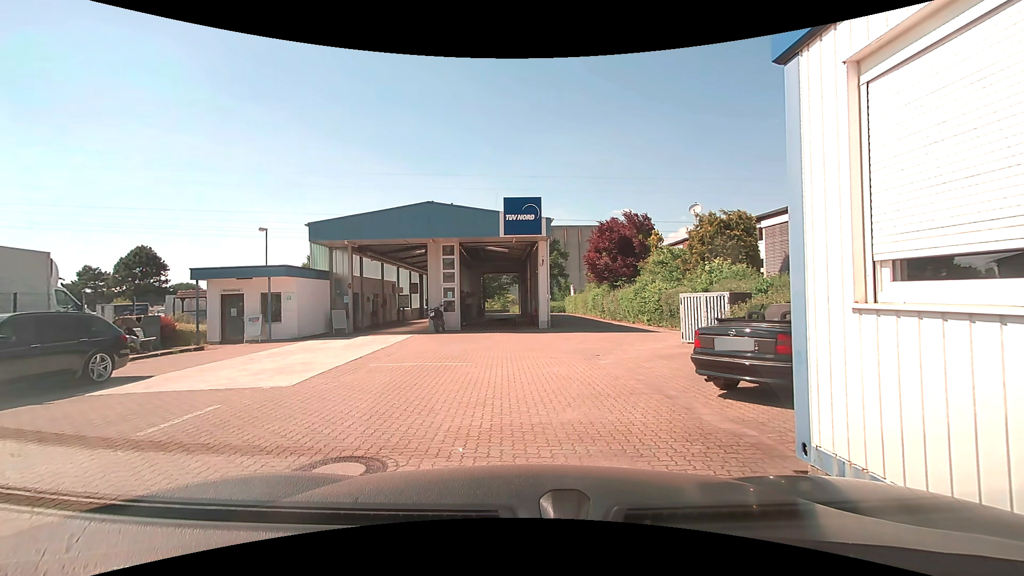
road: service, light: Day
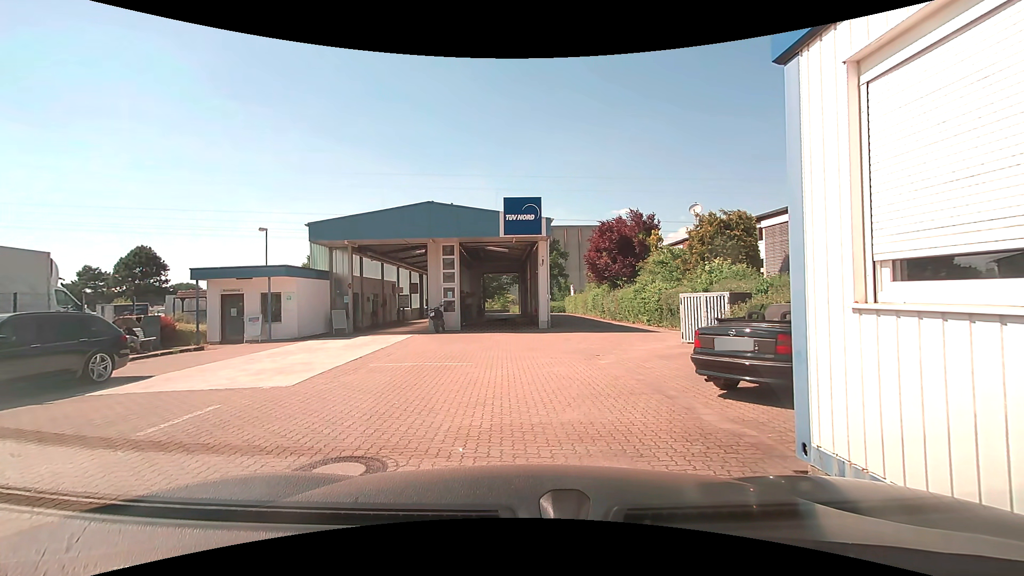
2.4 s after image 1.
(0.0, 0.0) m; 0°
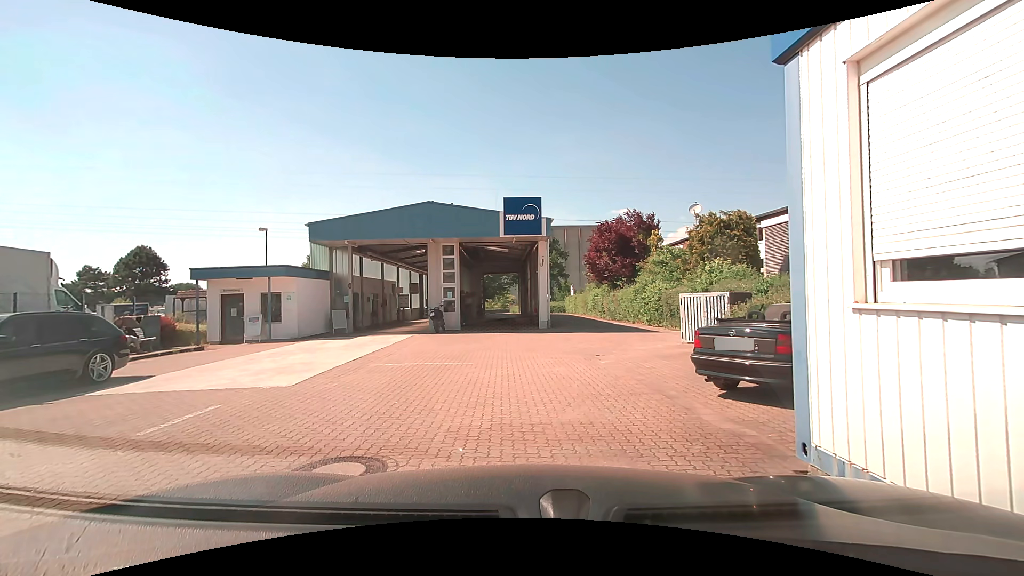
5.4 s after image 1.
(0.0, 0.0) m; 0°
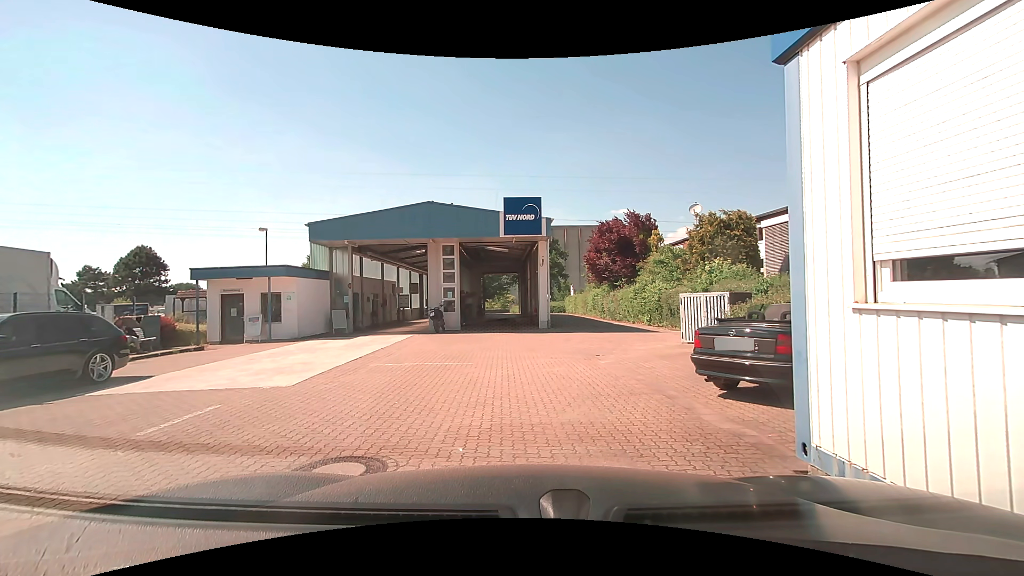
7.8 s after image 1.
(0.0, 0.0) m; 0°
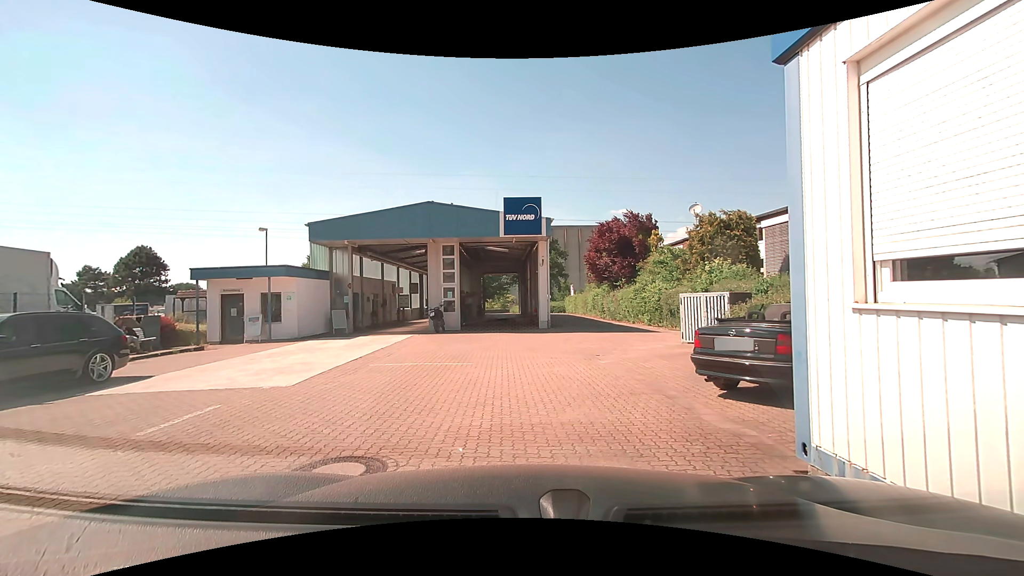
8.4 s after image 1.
(0.0, 0.0) m; 0°
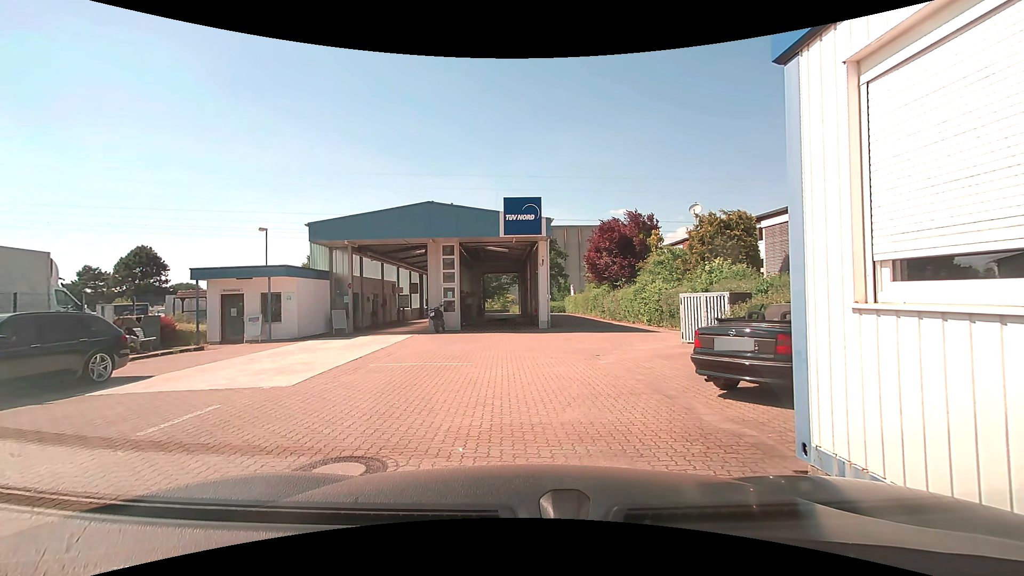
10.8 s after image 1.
(0.0, 0.0) m; 0°
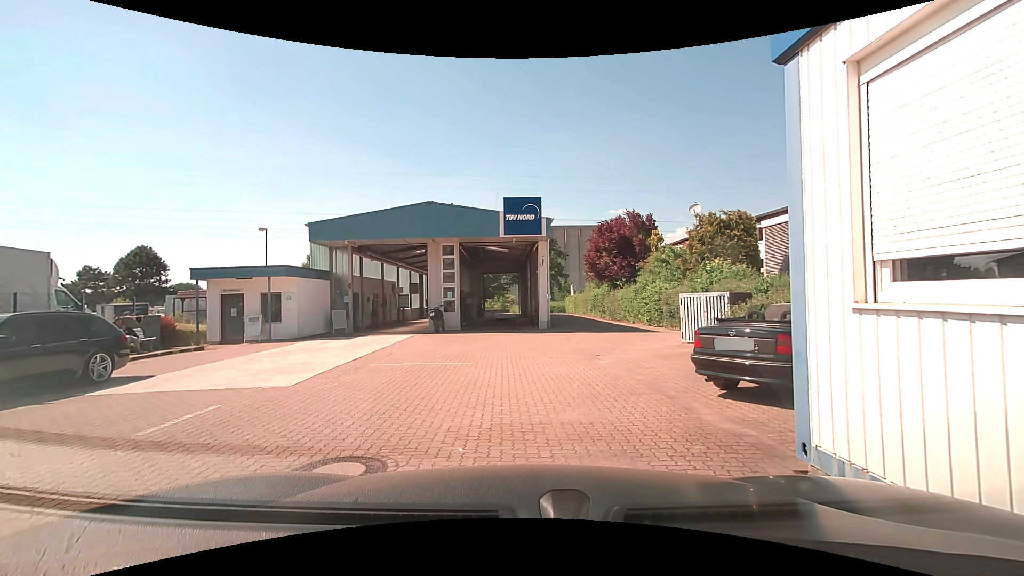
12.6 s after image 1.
(0.0, 0.0) m; 0°
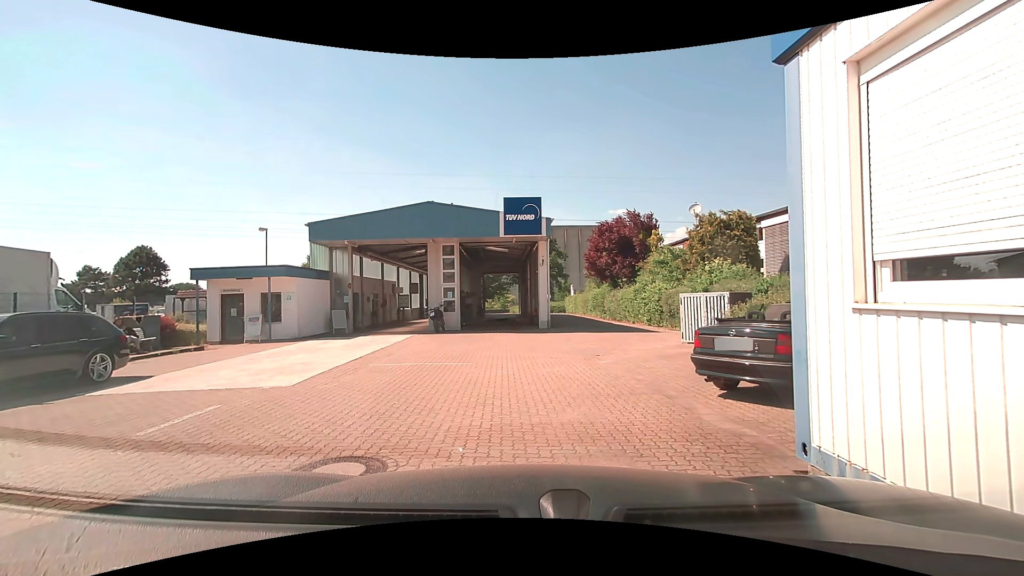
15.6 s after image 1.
(0.0, 0.0) m; 0°
